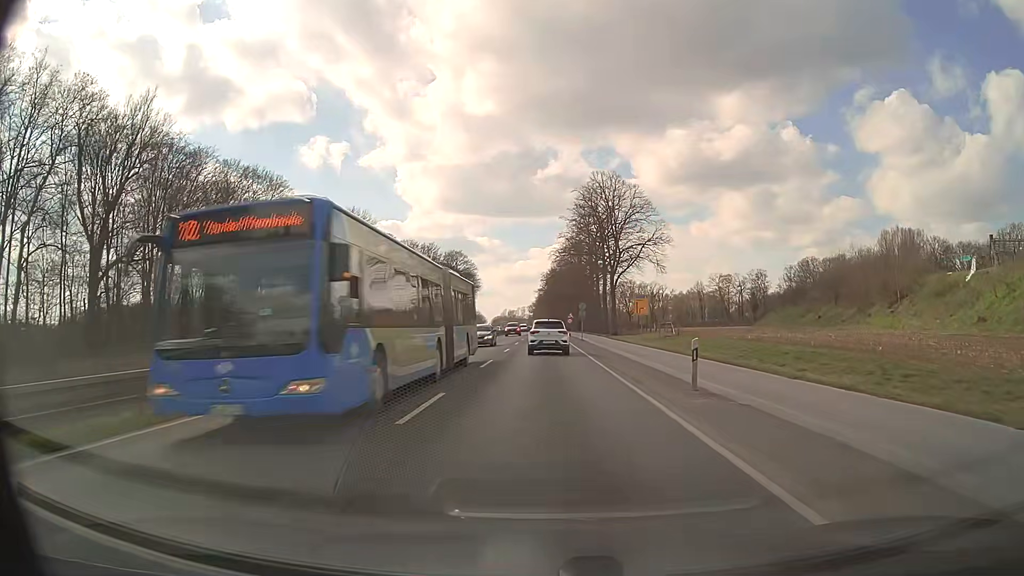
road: primary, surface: asphalt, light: Day
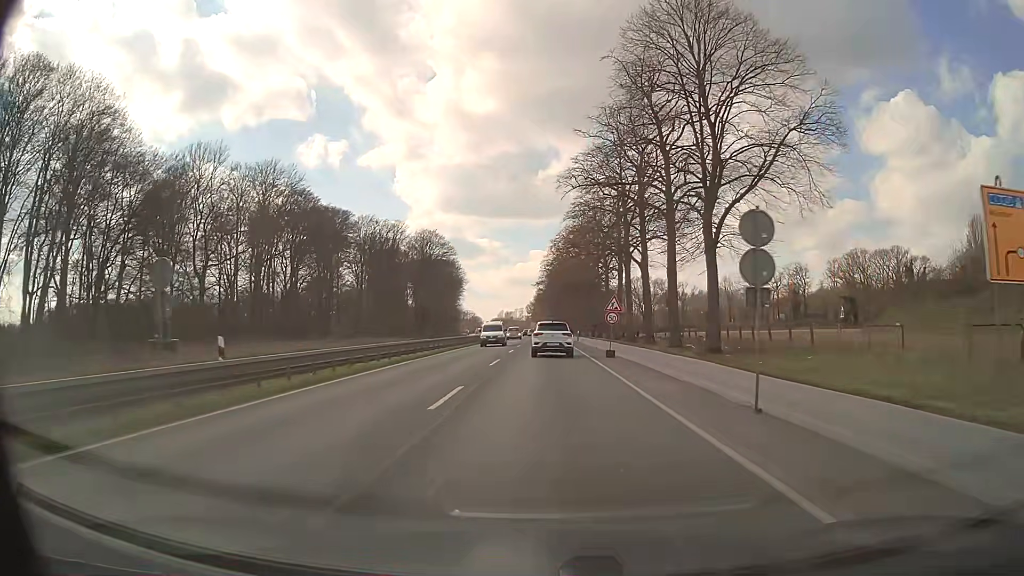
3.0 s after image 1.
(-0.1, +47.0) m; 0°
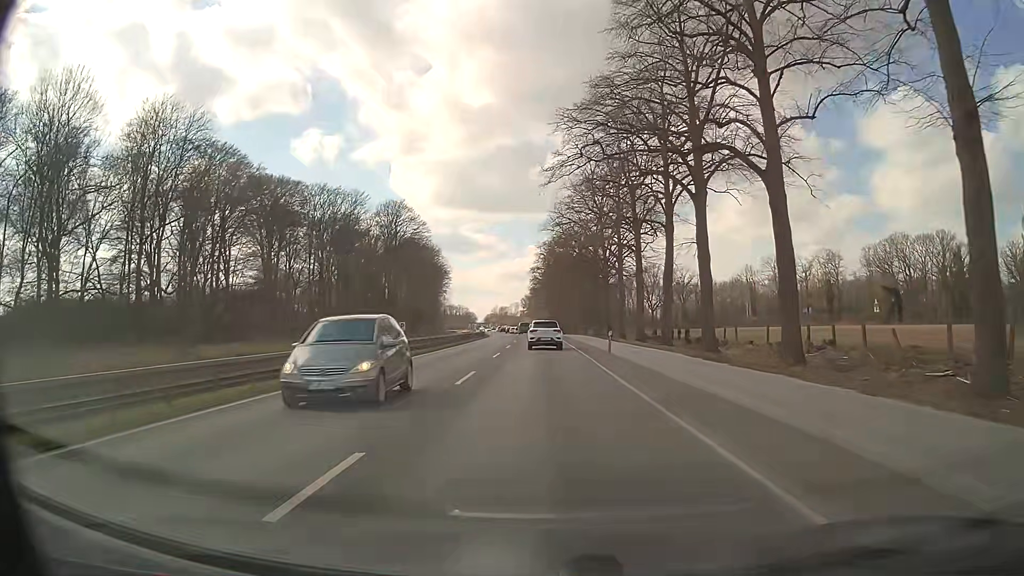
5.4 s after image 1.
(+0.1, +31.7) m; 0°
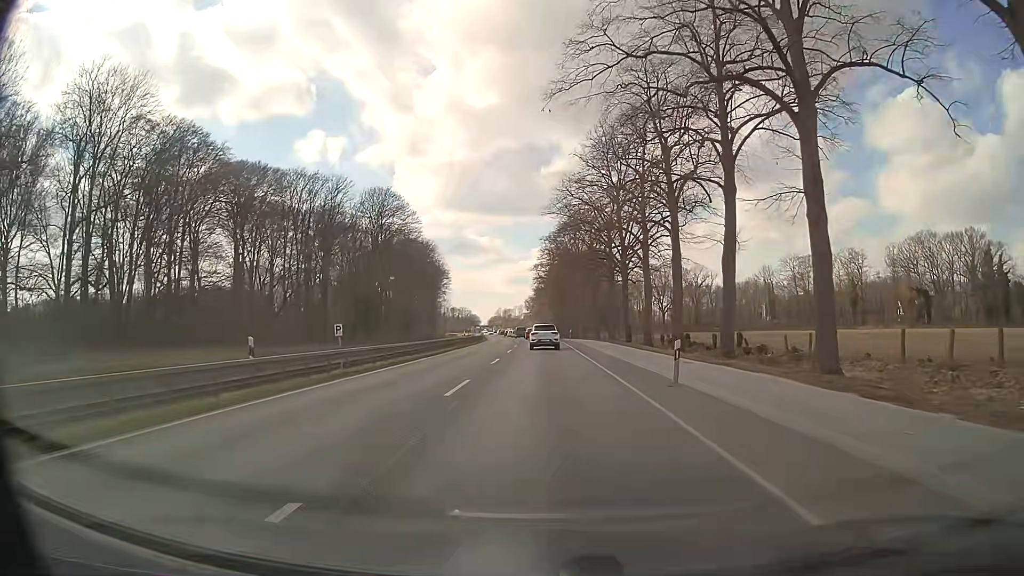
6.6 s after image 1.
(0.0, +14.1) m; 0°
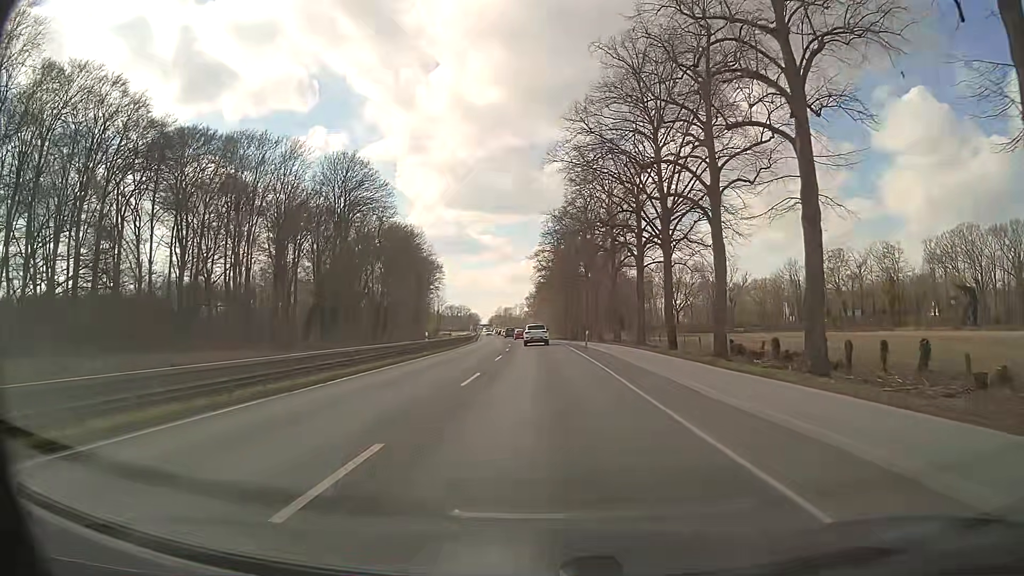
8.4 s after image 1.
(0.0, +21.6) m; -1°
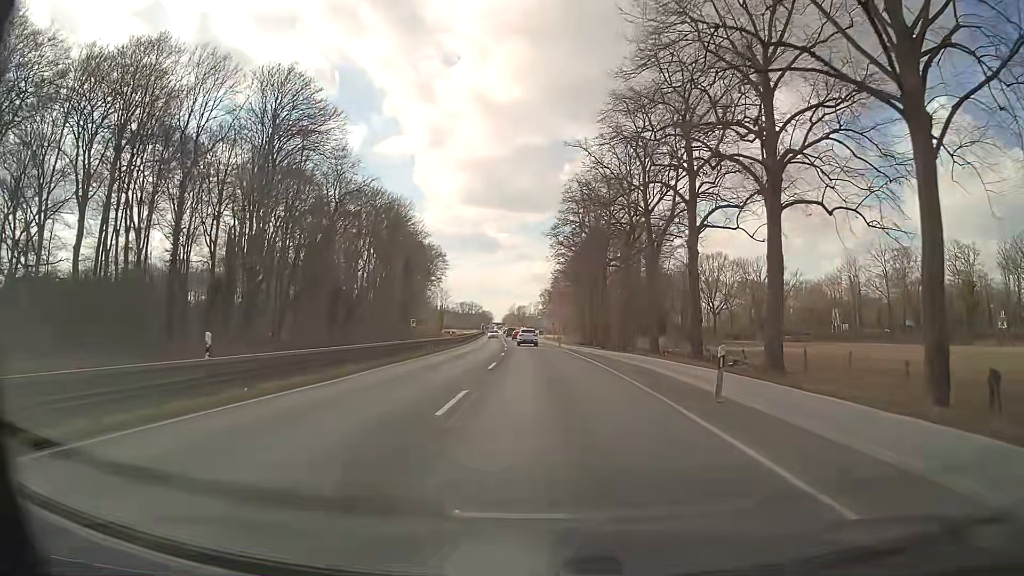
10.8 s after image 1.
(-0.1, +29.7) m; -1°
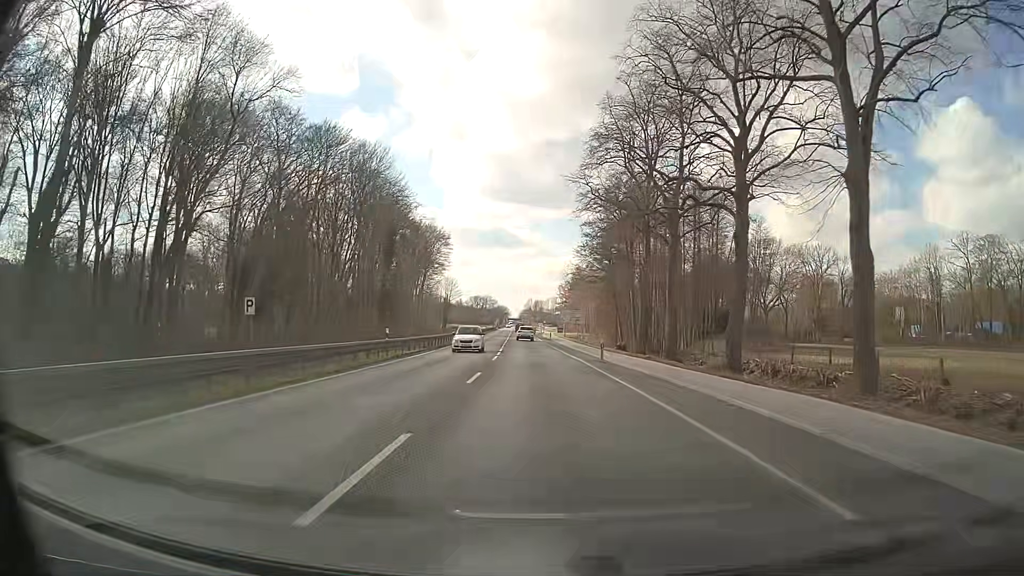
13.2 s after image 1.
(-0.4, +30.2) m; -2°
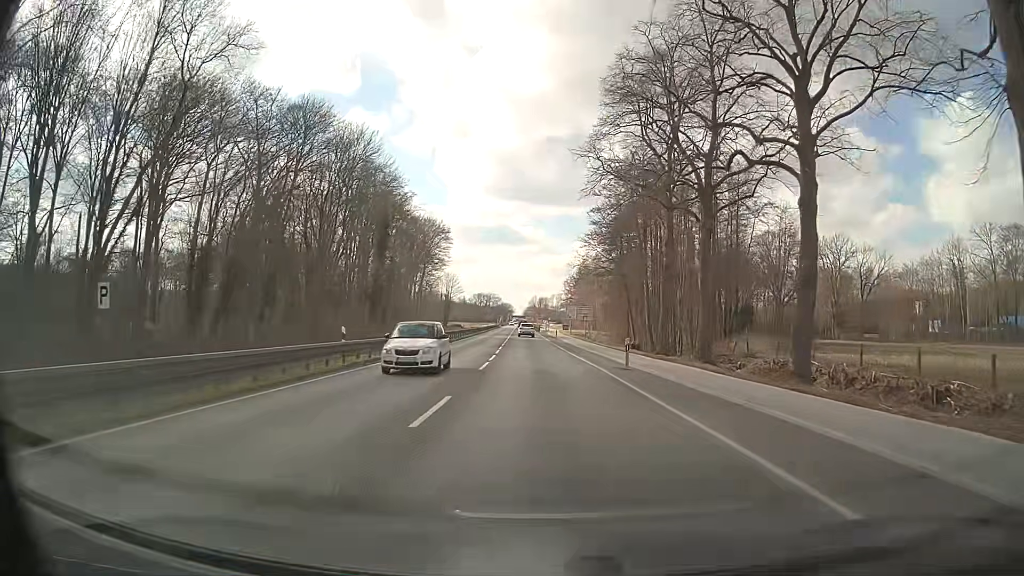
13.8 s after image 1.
(0.0, +7.6) m; 0°
(0, +10) (0, +20) (0, +30) (-1, +40) (-1, +50) (-1, +60) (-2, +70) (-2, +80) (-3, +90) (-3, +100) m
